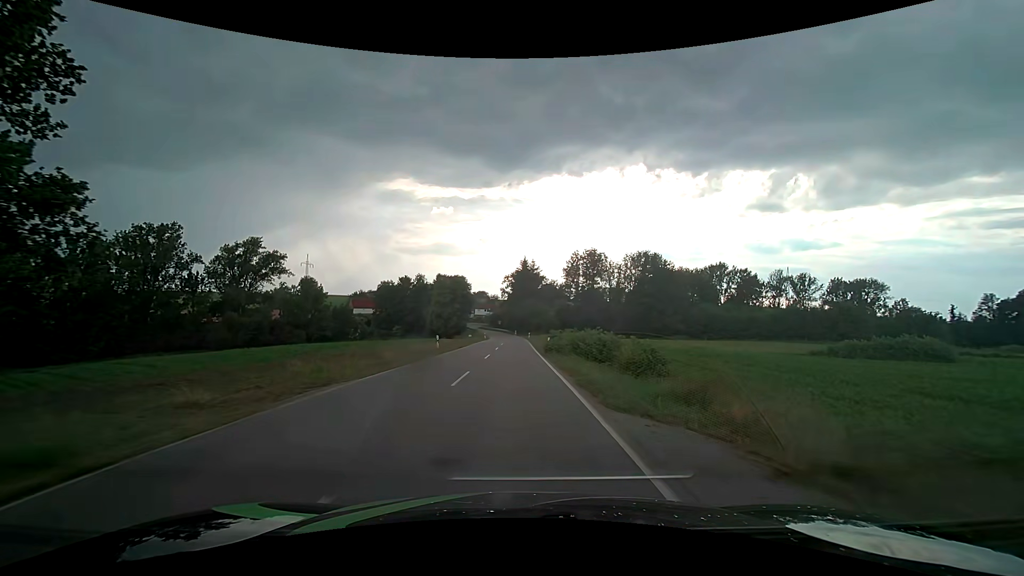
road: tertiary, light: Day
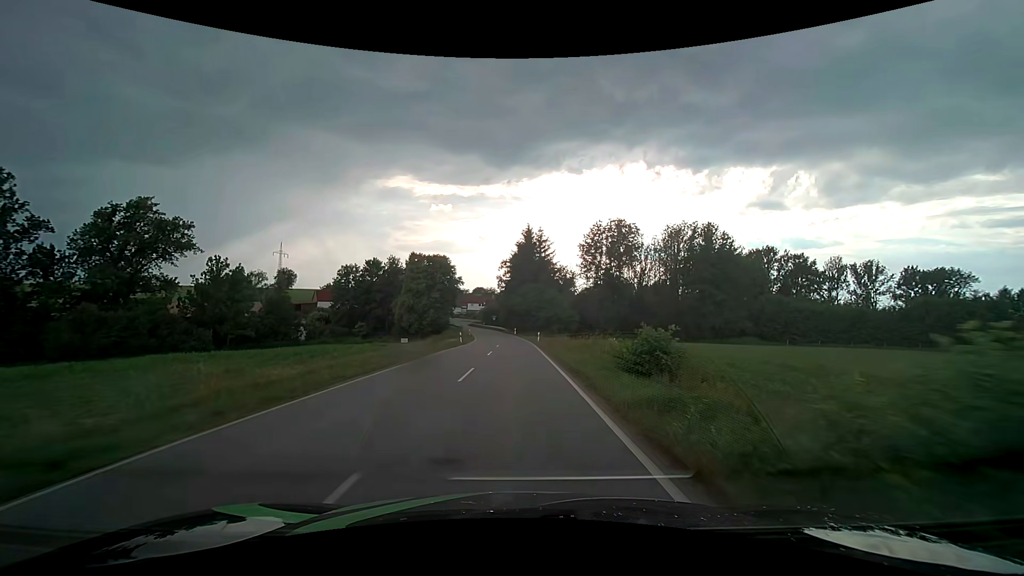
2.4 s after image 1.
(+0.1, +35.2) m; 0°
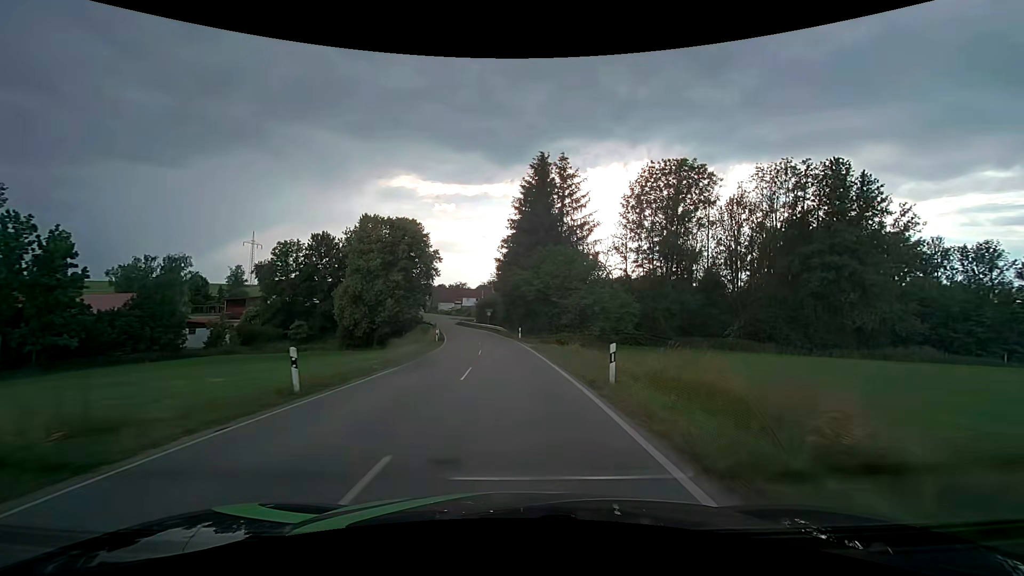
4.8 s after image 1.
(0.0, +35.2) m; 0°
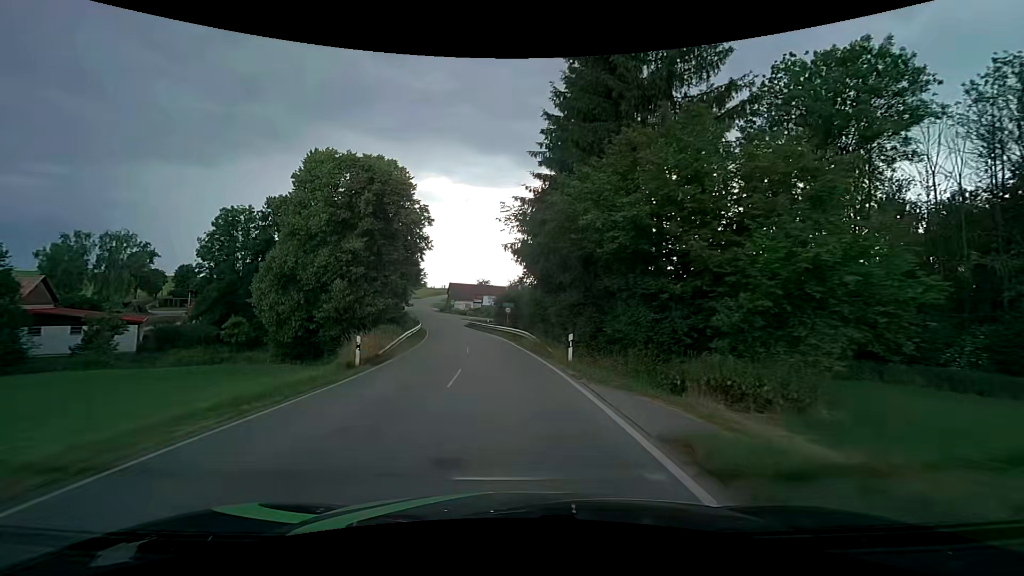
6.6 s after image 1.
(-0.5, +26.3) m; -3°
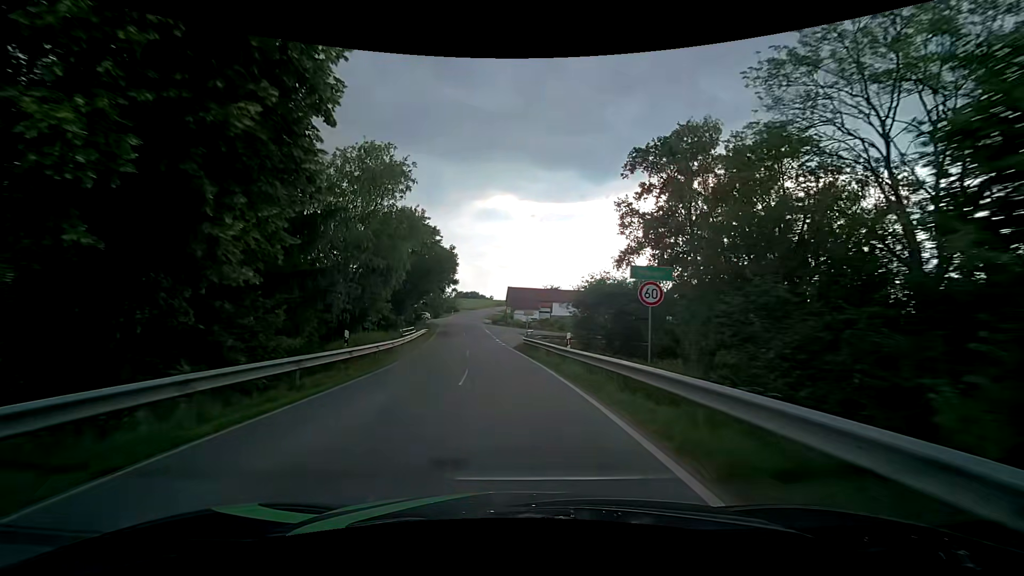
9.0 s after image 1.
(-2.2, +34.8) m; -8°
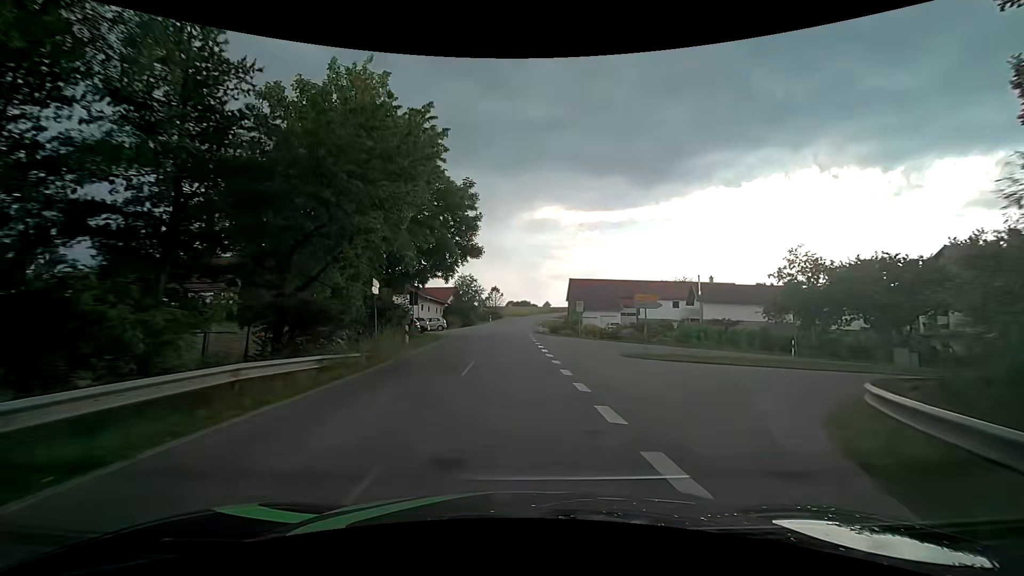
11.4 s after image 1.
(-2.3, +35.1) m; -7°
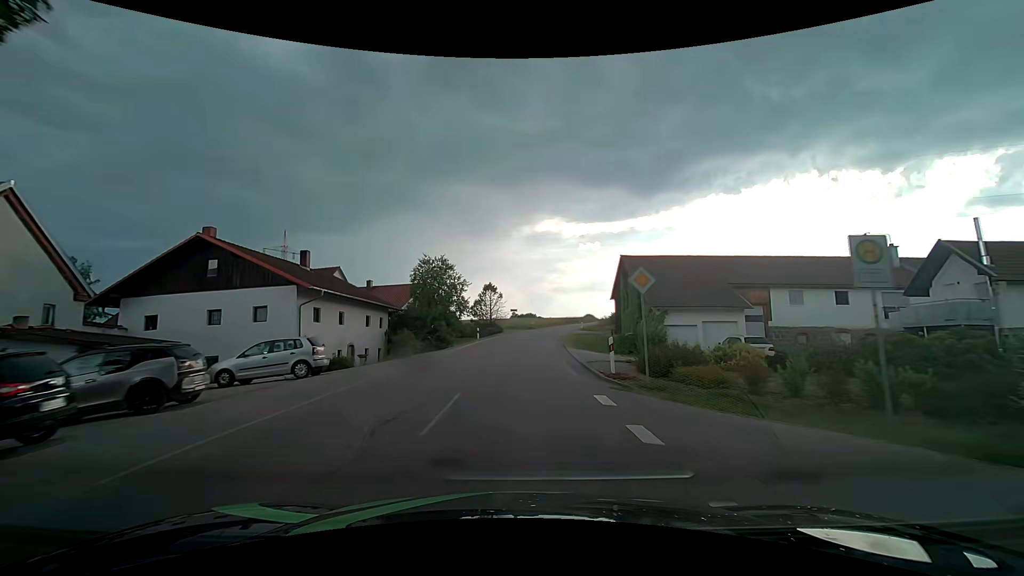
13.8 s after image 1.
(-0.5, +34.3) m; -1°
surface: asphalt
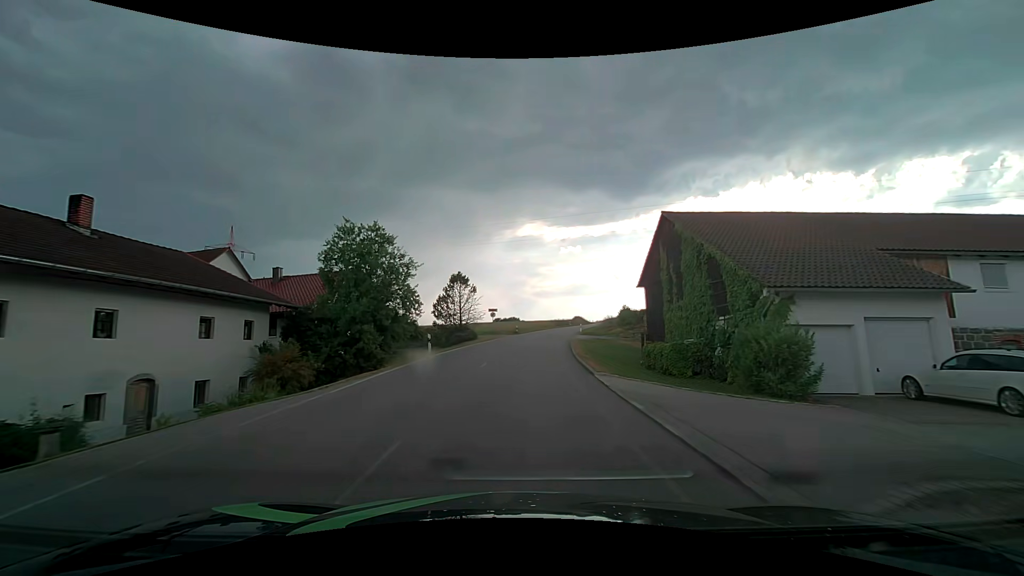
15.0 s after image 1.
(+0.2, +16.3) m; +2°
(0, +10) (0, +20) (+1, +30) (+2, +40) (+3, +50) (+5, +60) (+7, +69) (+9, +79) (+12, +89) (+15, +99) m
